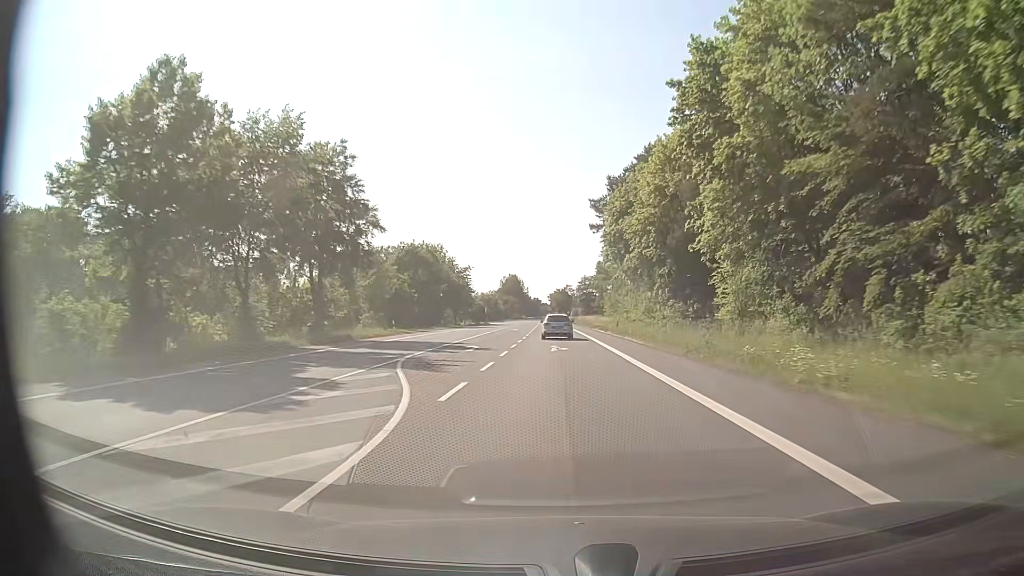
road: secondary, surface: asphalt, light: Day
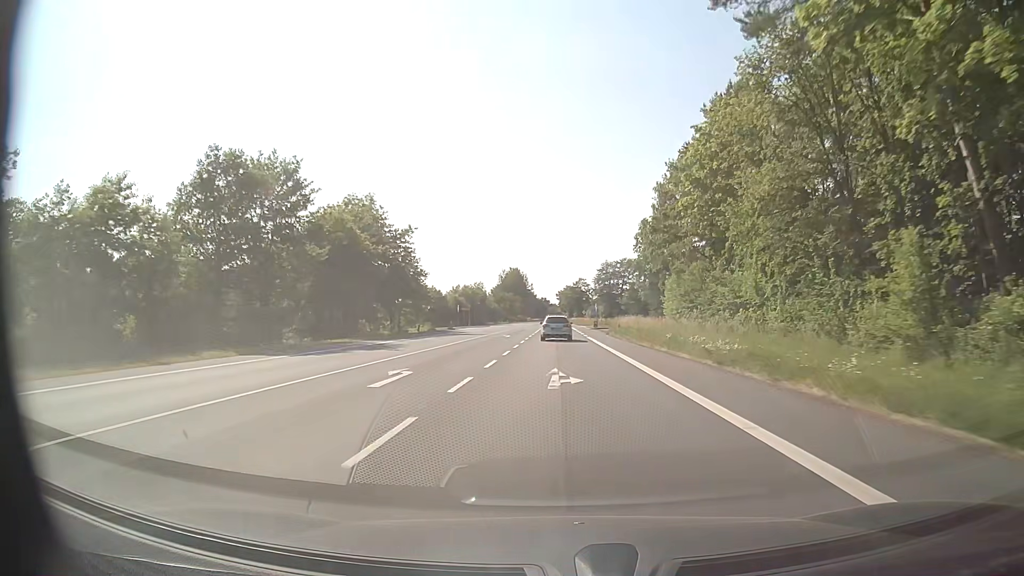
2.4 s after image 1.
(-0.3, +53.7) m; -1°
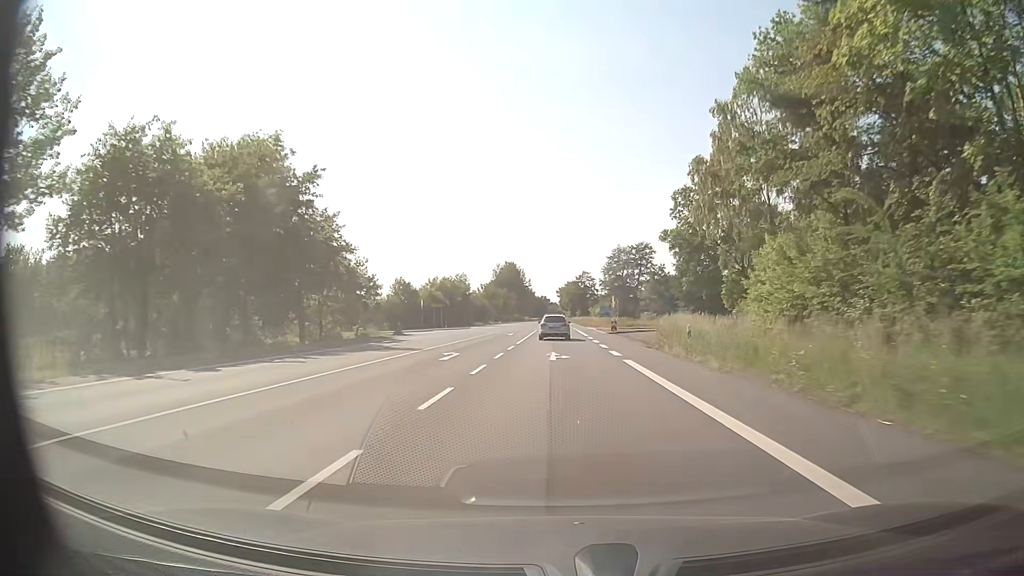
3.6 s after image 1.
(+0.3, +26.6) m; +1°
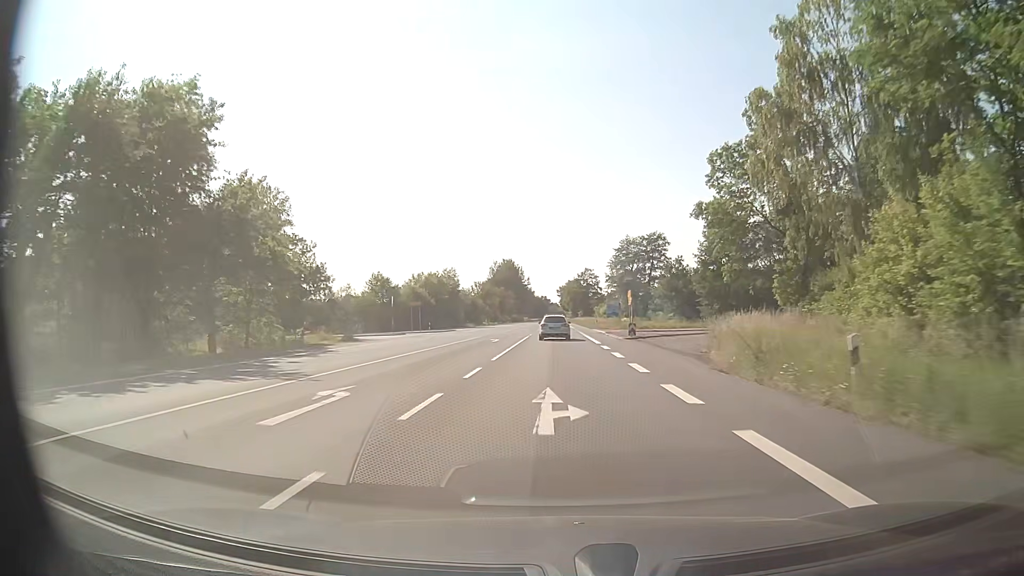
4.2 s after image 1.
(-0.1, +13.2) m; 0°
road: unclassified
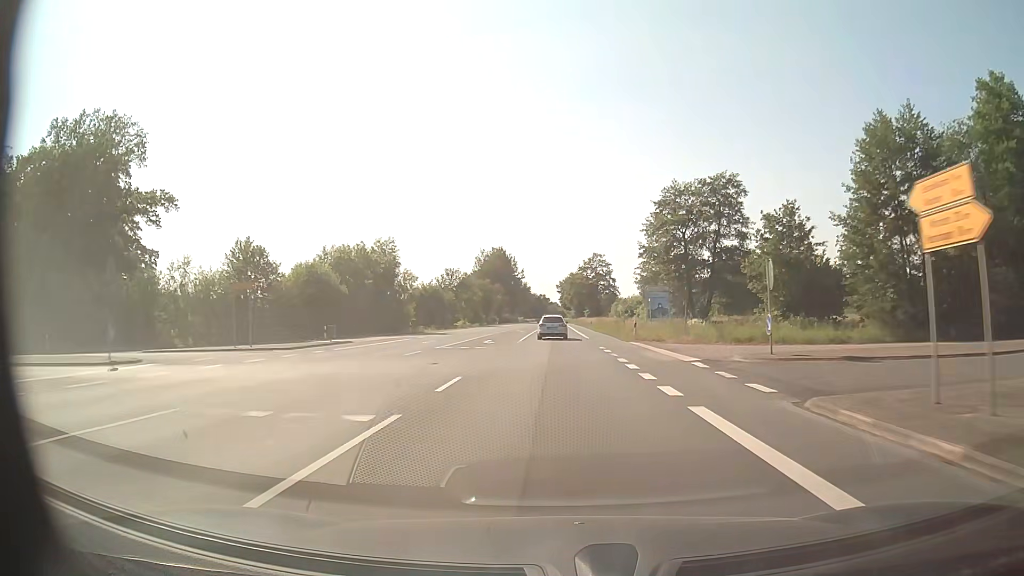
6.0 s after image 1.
(0.0, +39.6) m; 0°
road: secondary
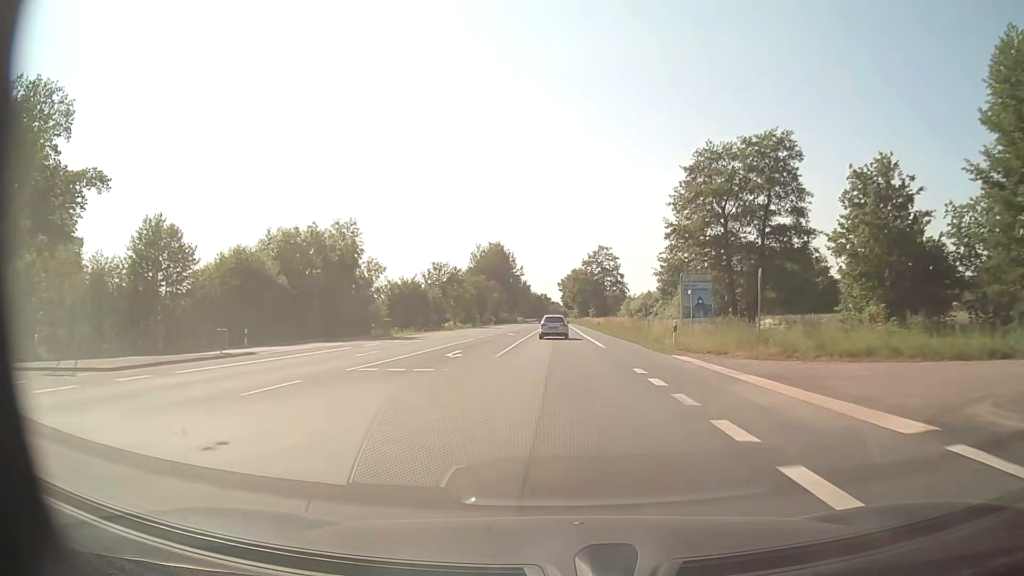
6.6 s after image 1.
(0.0, +13.2) m; 0°
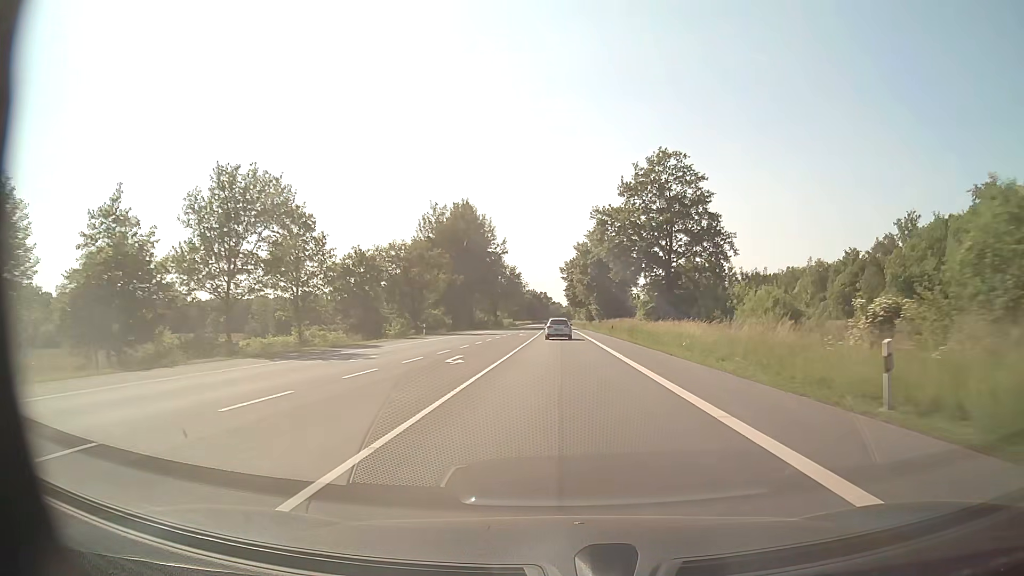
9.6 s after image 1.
(+0.1, +67.6) m; 0°
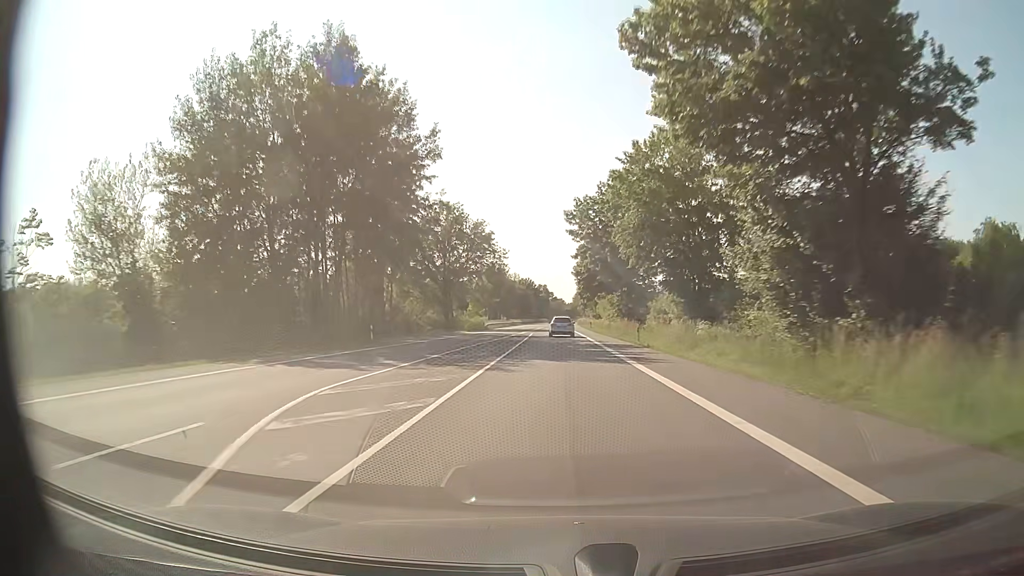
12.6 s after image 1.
(-0.1, +71.3) m; 0°
(0, +10) (0, +20) (0, +30) (0, +40) (0, +50) (0, +60) (0, +70) (0, +80) (0, +90) (0, +100) m
